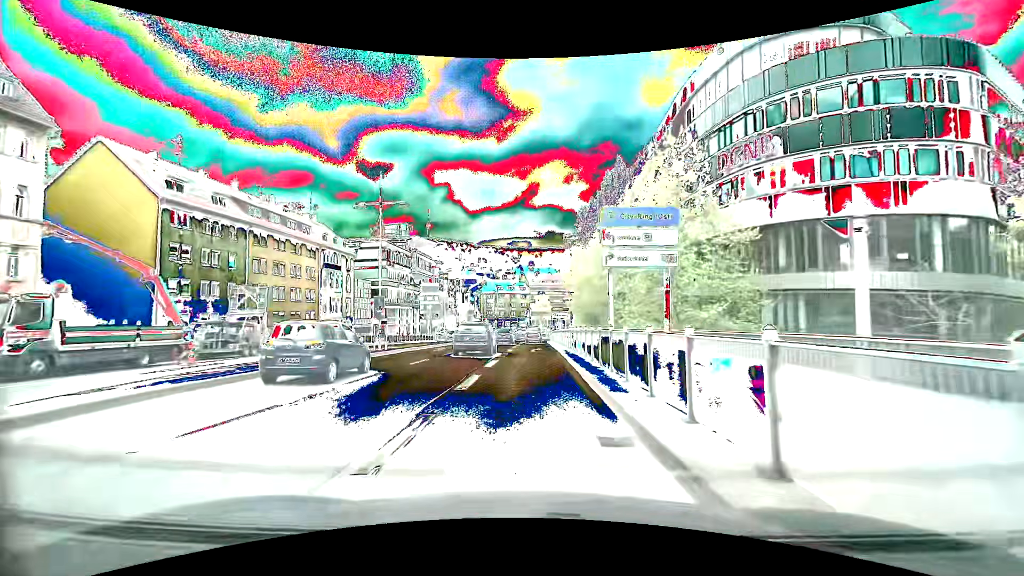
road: primary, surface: asphalt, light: Day
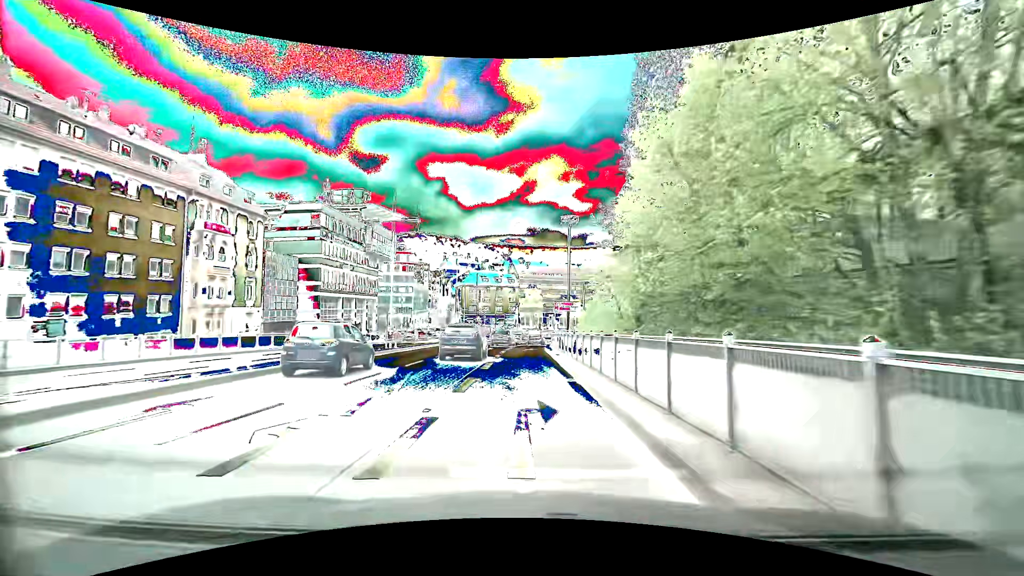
(+0.3, +24.0) m; +2°
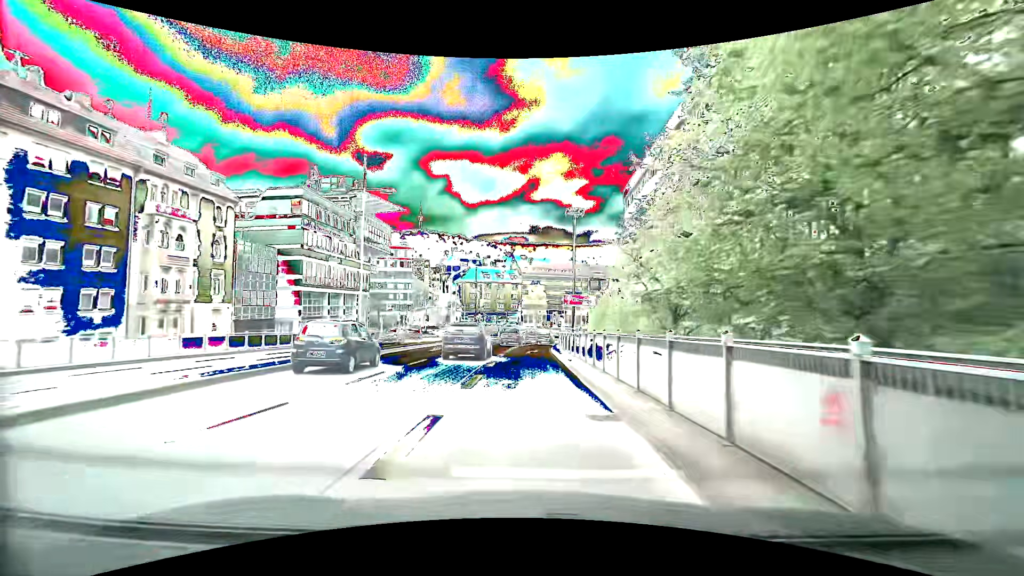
(-0.1, +6.1) m; -1°
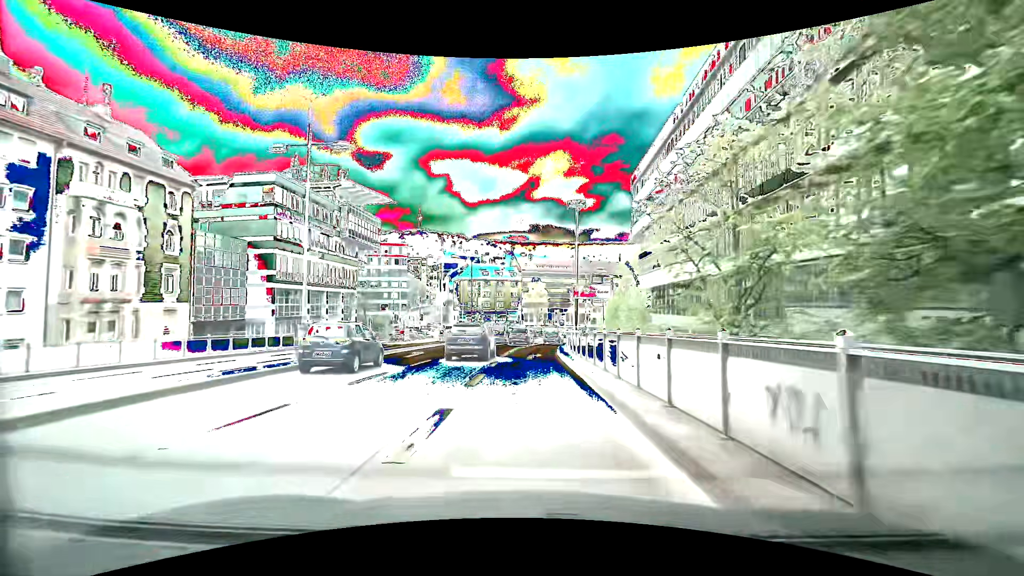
(0.0, +6.1) m; 0°
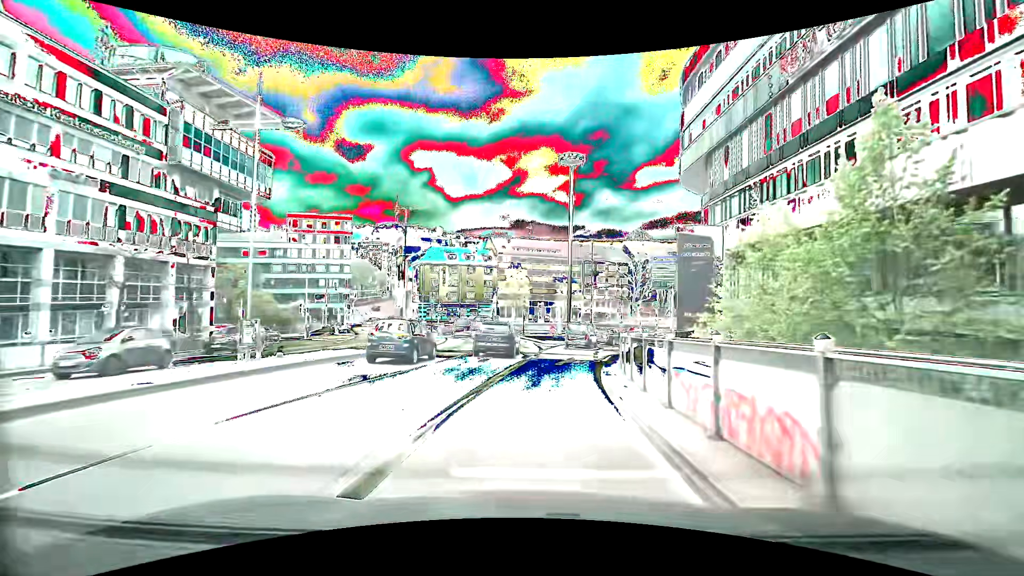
(+0.4, +29.0) m; +2°
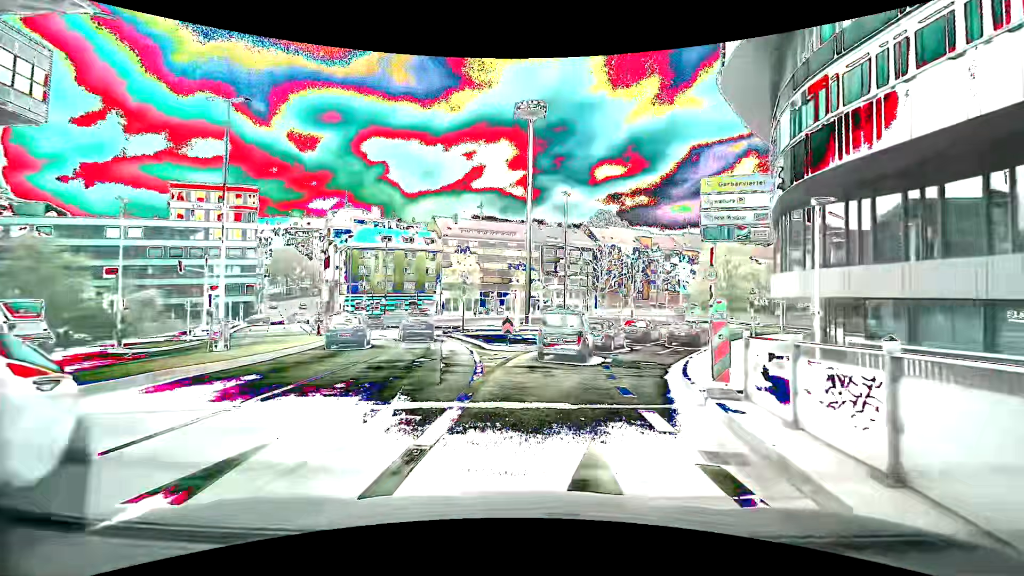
(+0.7, +17.7) m; +5°
